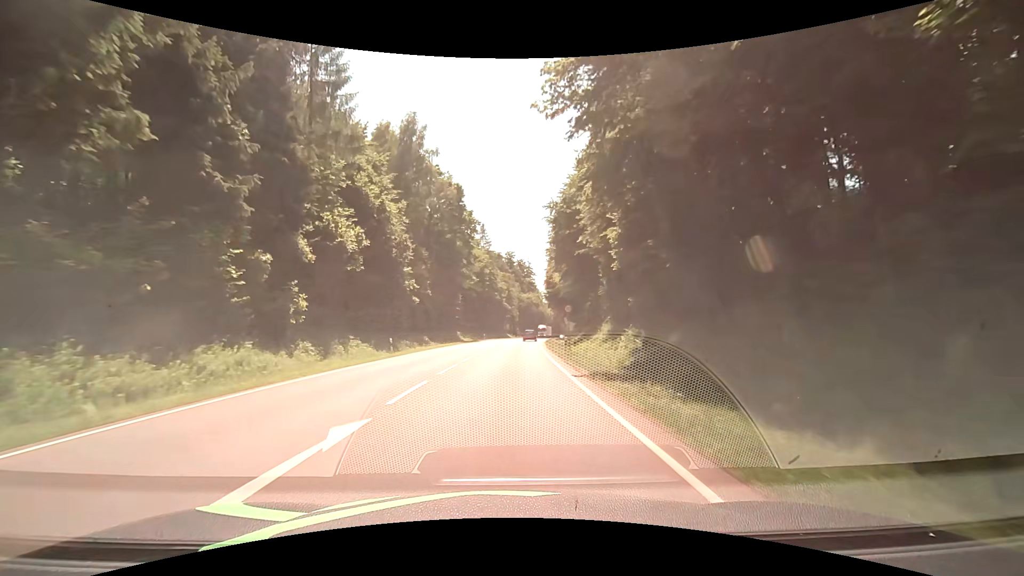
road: secondary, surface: asphalt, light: Day
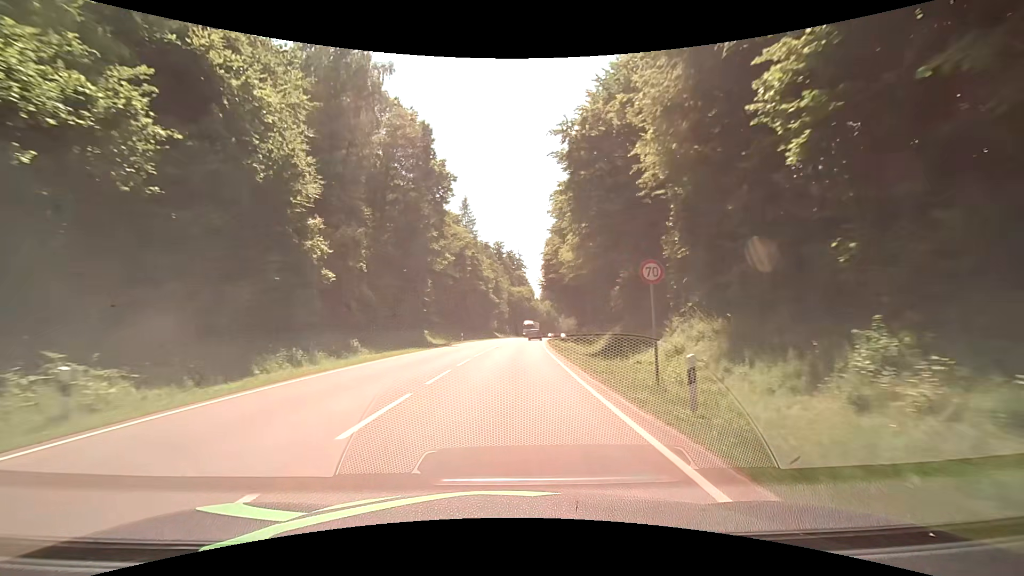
(+0.1, +21.1) m; +1°
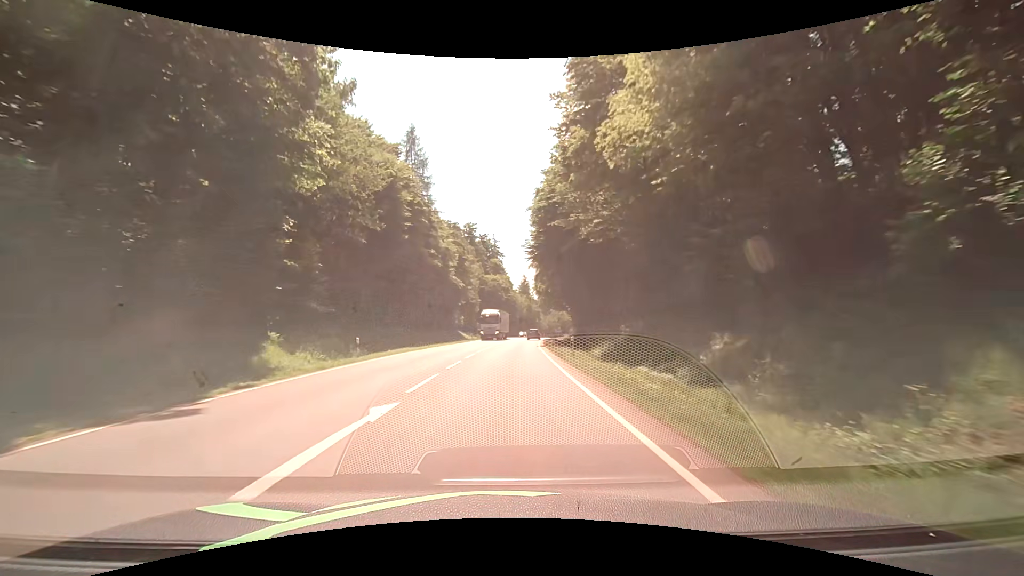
(+0.8, +31.6) m; +2°
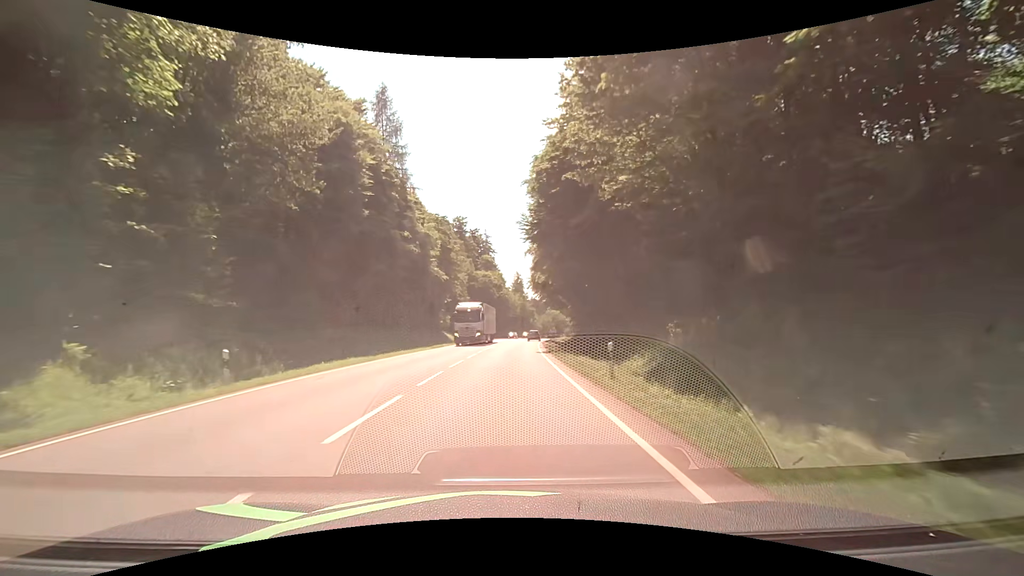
(+0.1, +10.4) m; +2°
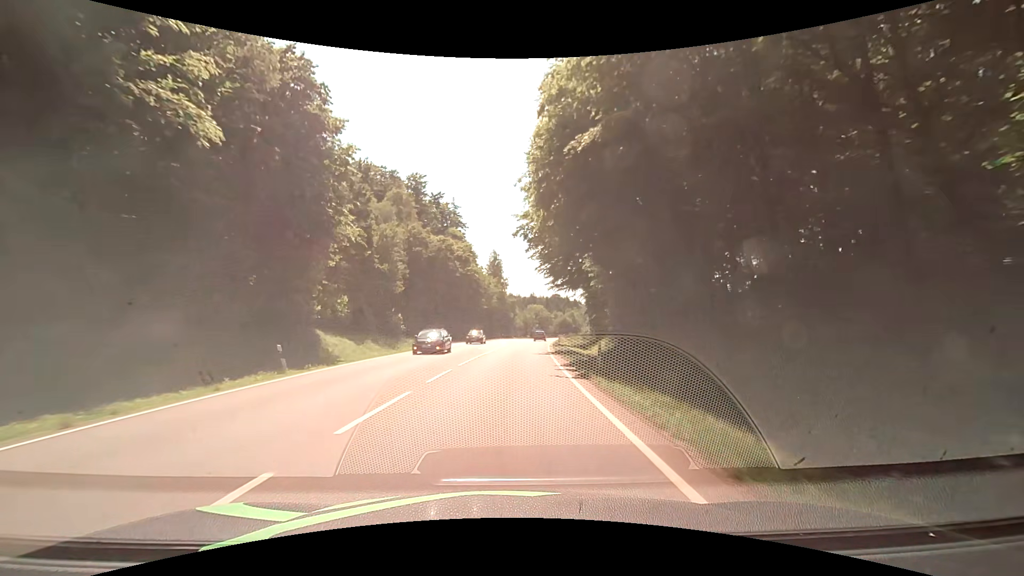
(+0.8, +41.3) m; +2°
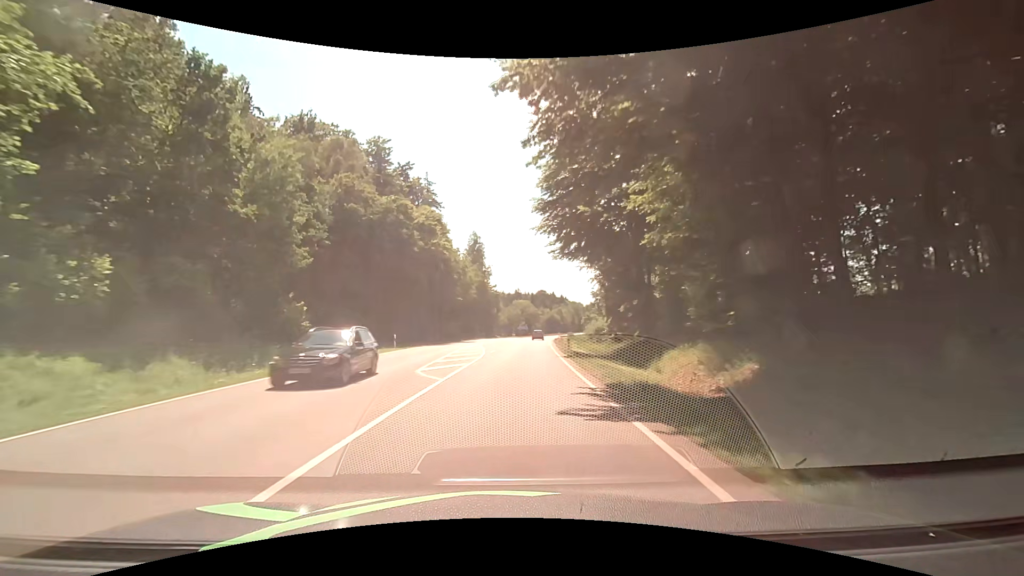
(+0.3, +20.8) m; +2°
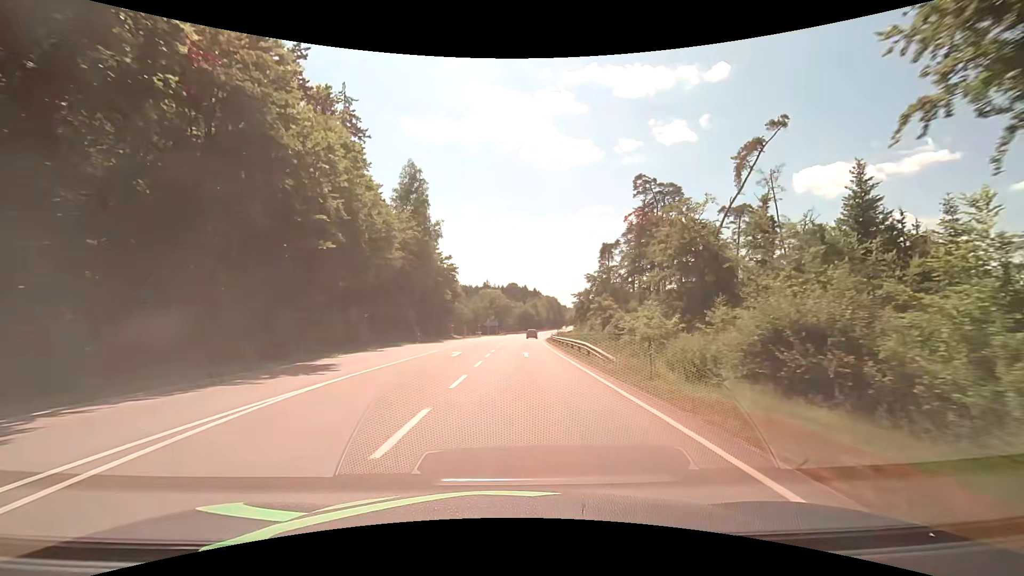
(+1.3, +41.6) m; +4°
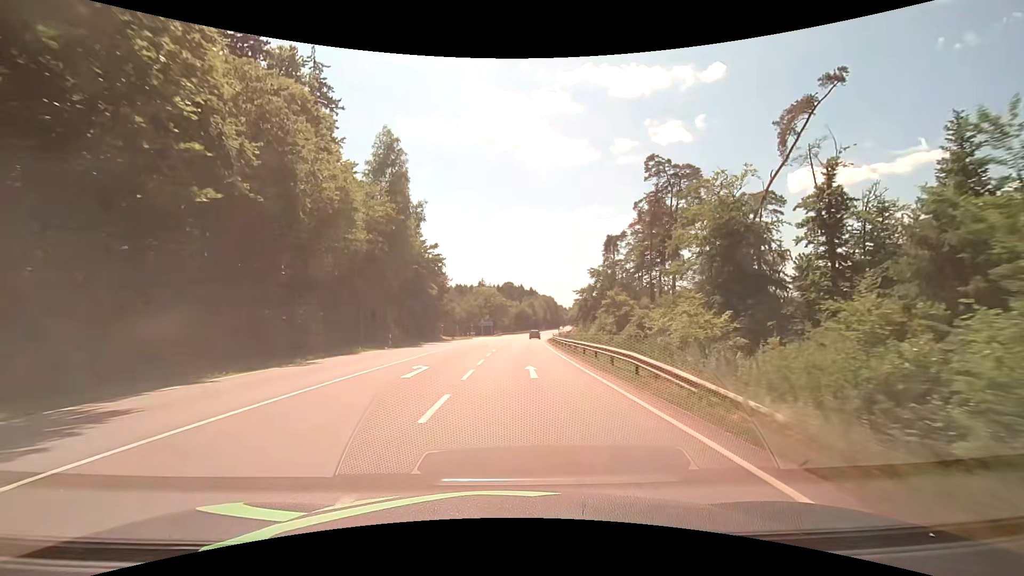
(+0.1, +10.3) m; 0°
(0, +10) (0, +20) (+1, +30) (+1, +40) (+2, +50) (+2, +60) (+3, +70) (+4, +80) (+5, +90) (+6, +100) m
